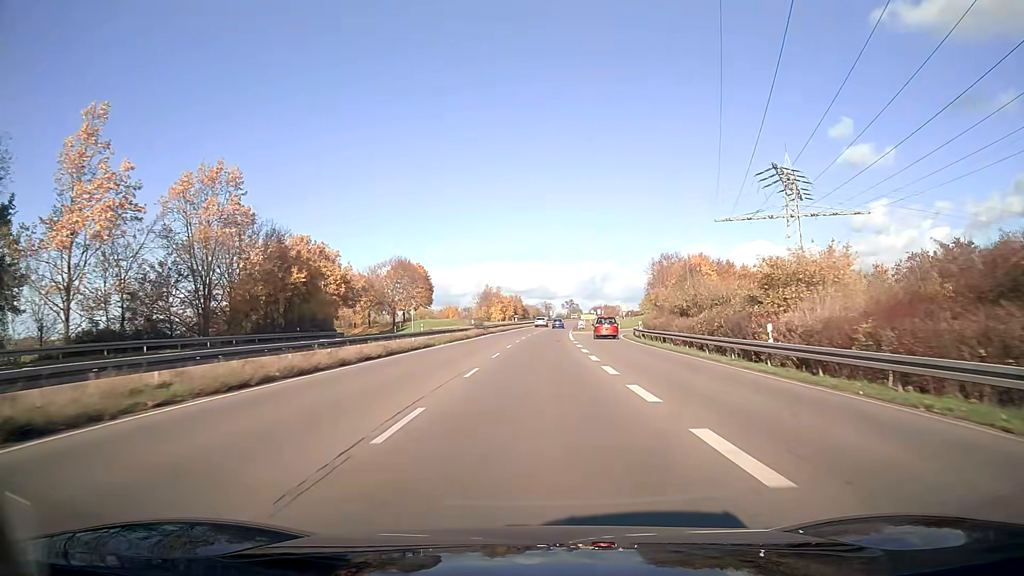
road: trunk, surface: asphalt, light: Day
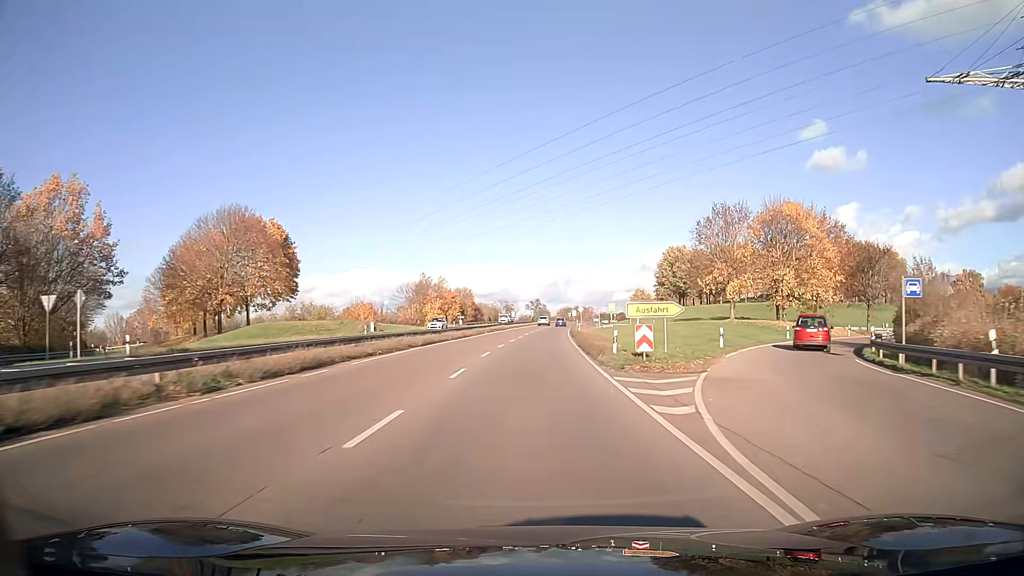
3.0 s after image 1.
(+1.8, +63.3) m; +3°
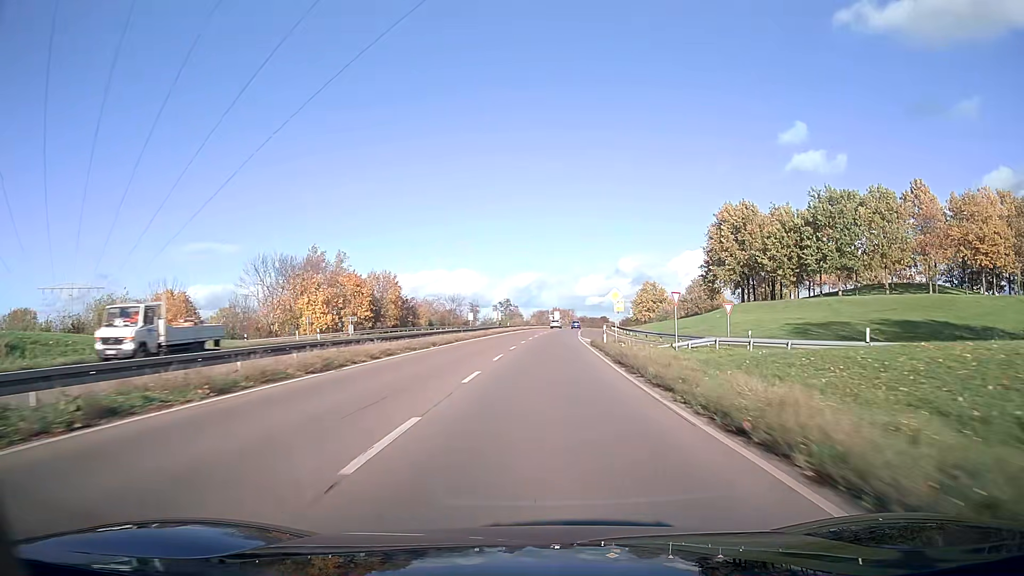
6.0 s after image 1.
(+1.3, +63.3) m; +3°
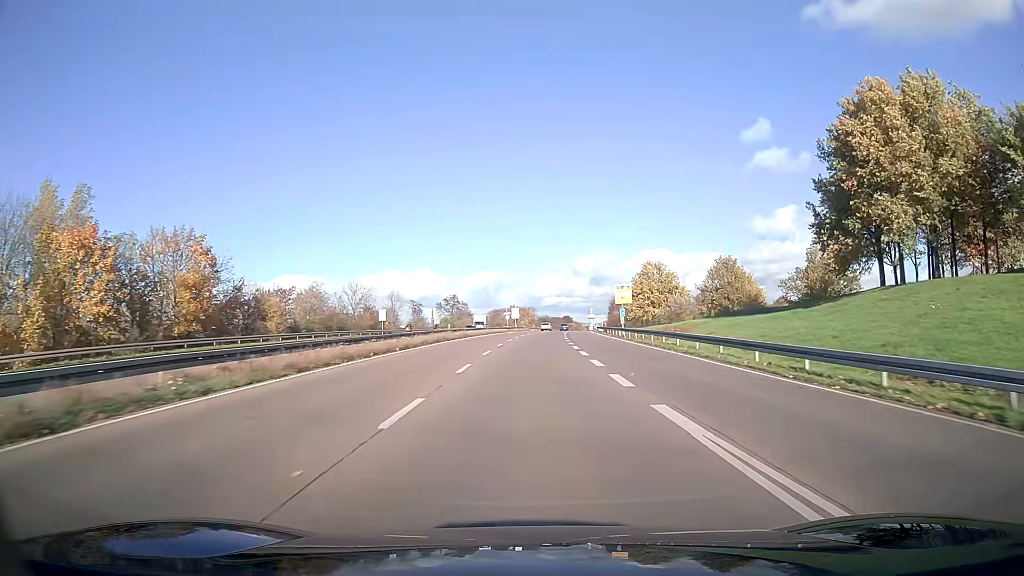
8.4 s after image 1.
(+1.6, +50.5) m; +3°
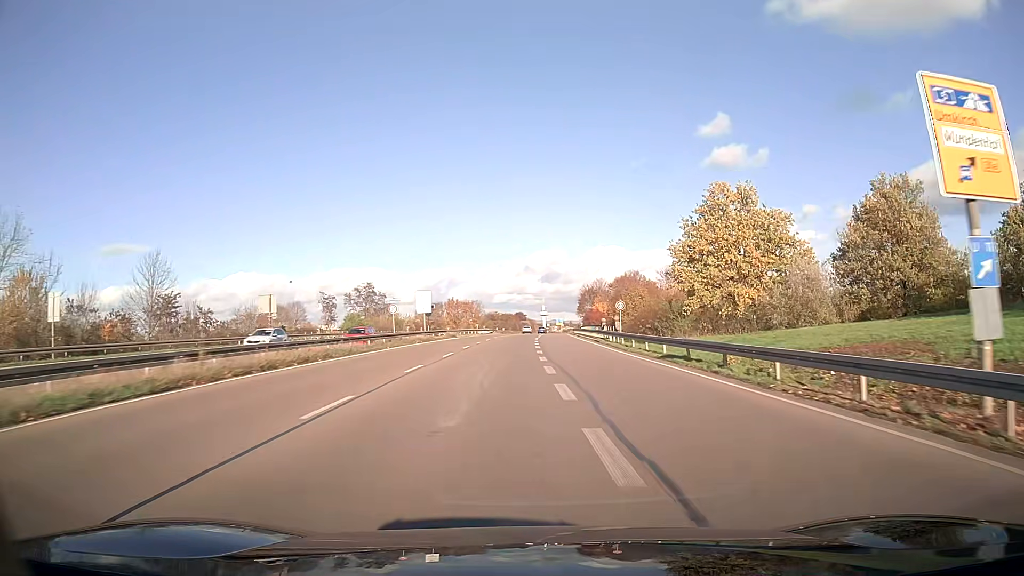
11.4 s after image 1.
(+2.1, +61.0) m; +4°
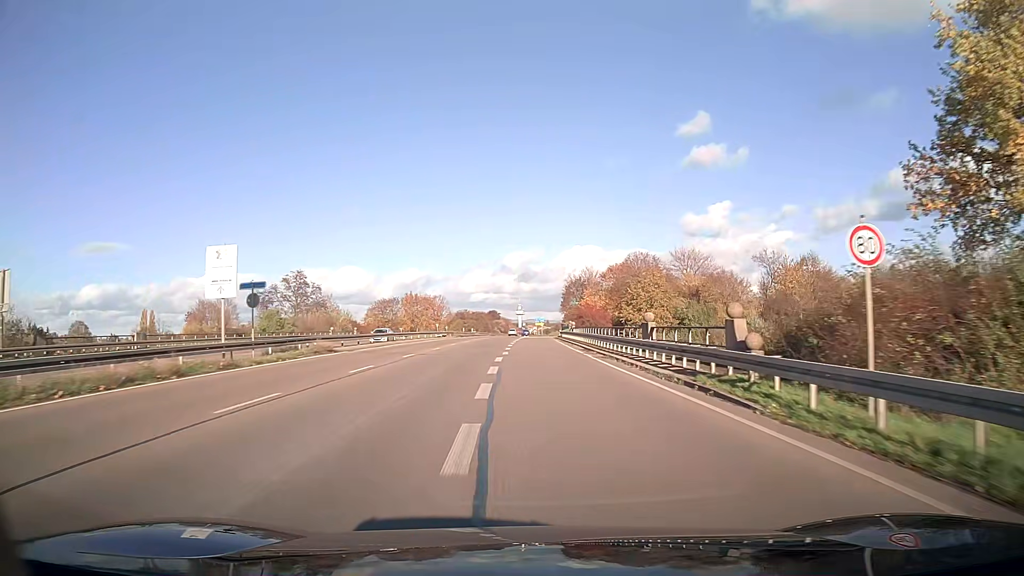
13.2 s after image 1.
(+0.6, +34.7) m; +2°
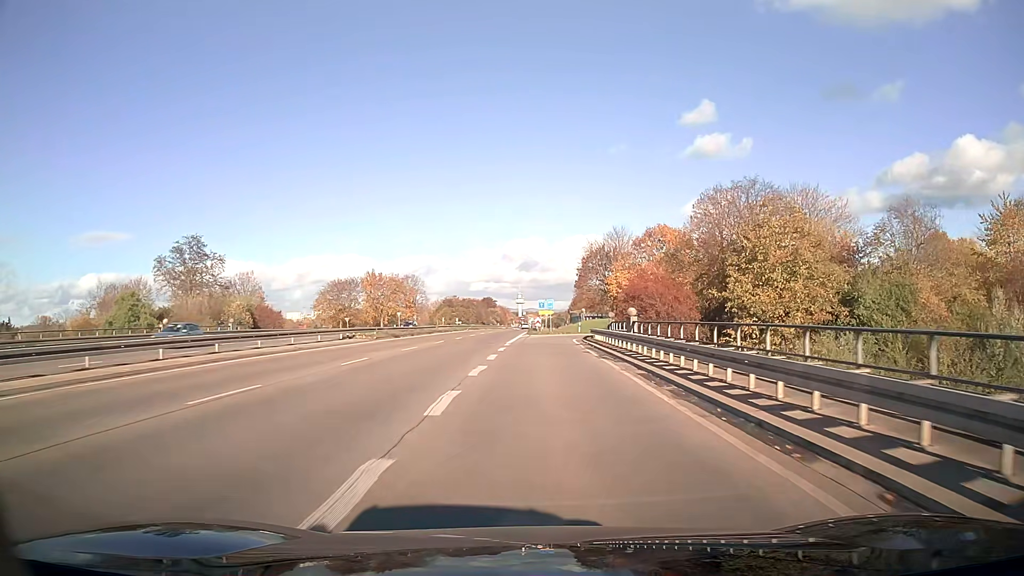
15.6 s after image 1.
(0.0, +43.6) m; 0°
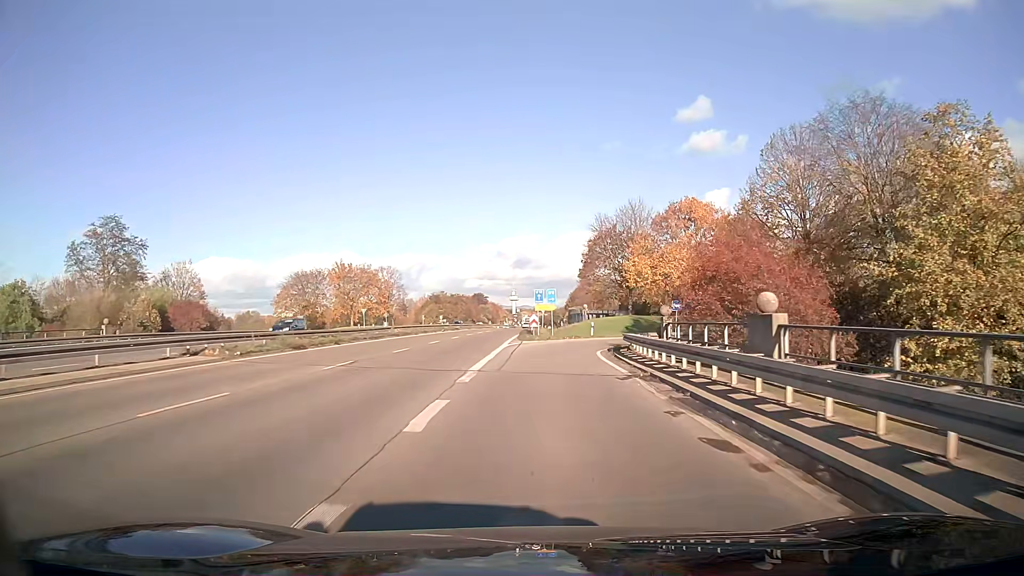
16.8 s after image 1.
(+0.1, +18.8) m; +1°
(0, +10) (+1, +20) (+2, +30) (+6, +39) (+12, +47) (+21, +52) (+30, +55) (+40, +54) (+50, +52) (+59, +48) m
